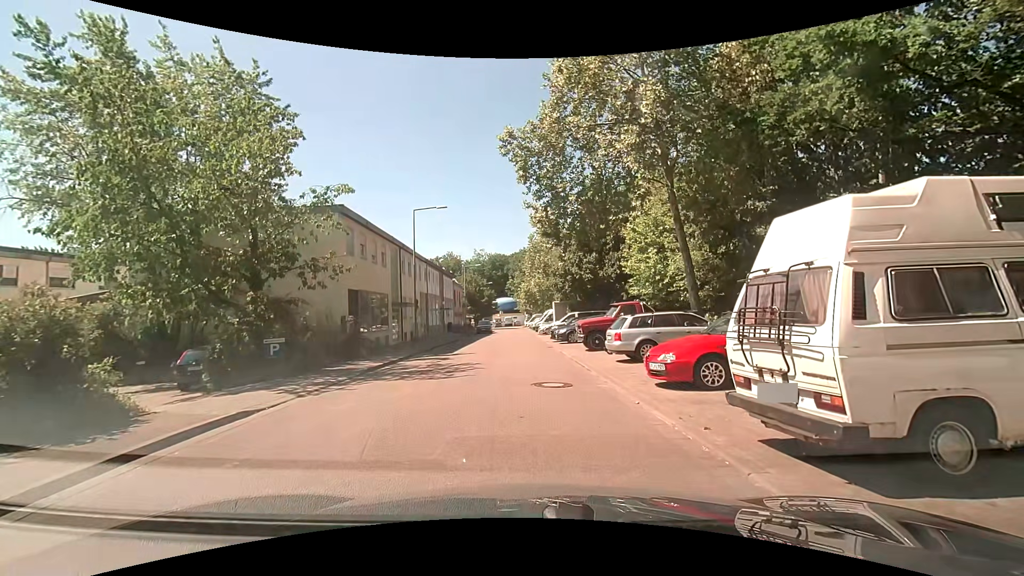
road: residential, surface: asphalt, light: Day
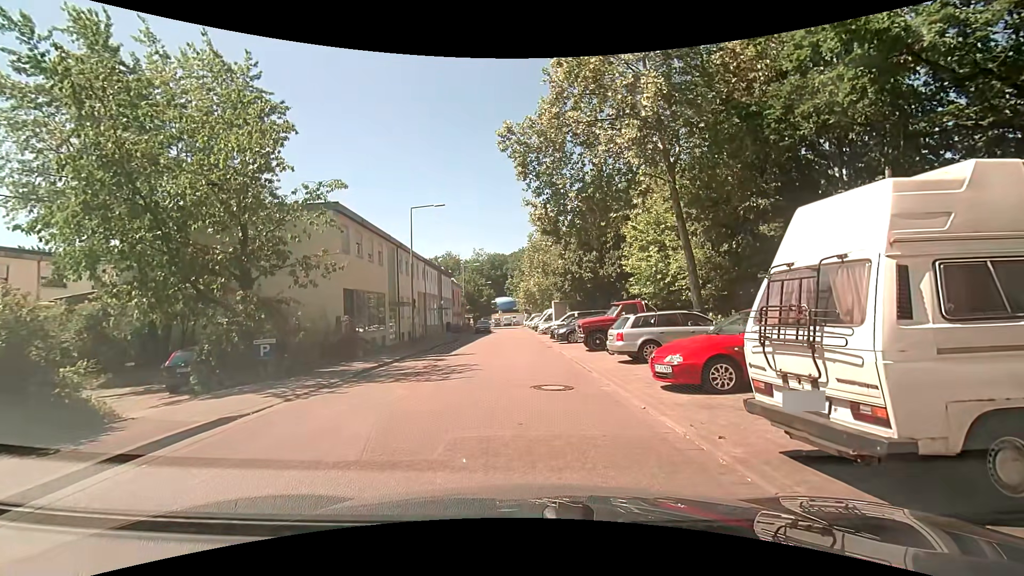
(0.0, +0.5) m; 0°
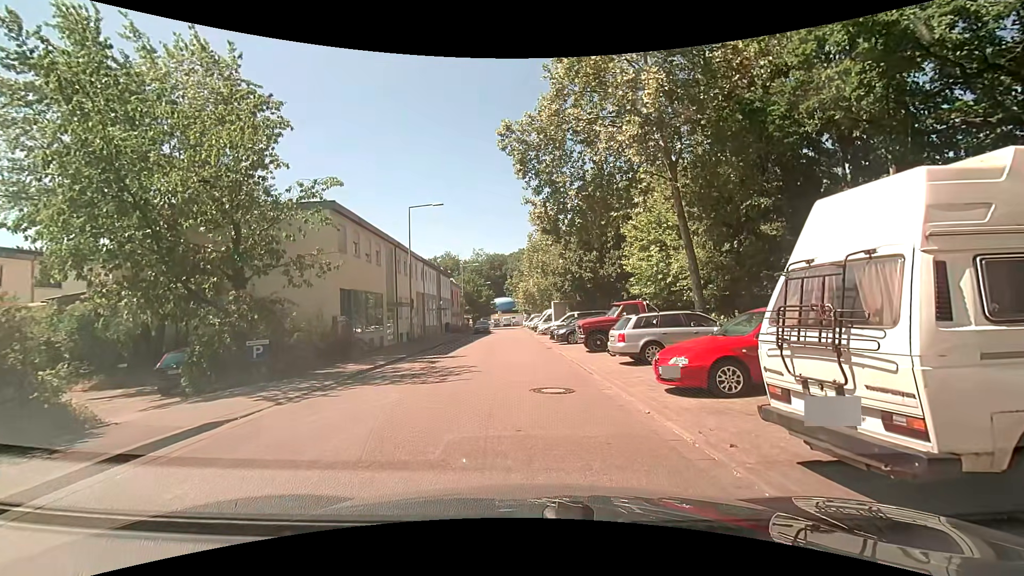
(0.0, +0.3) m; 0°
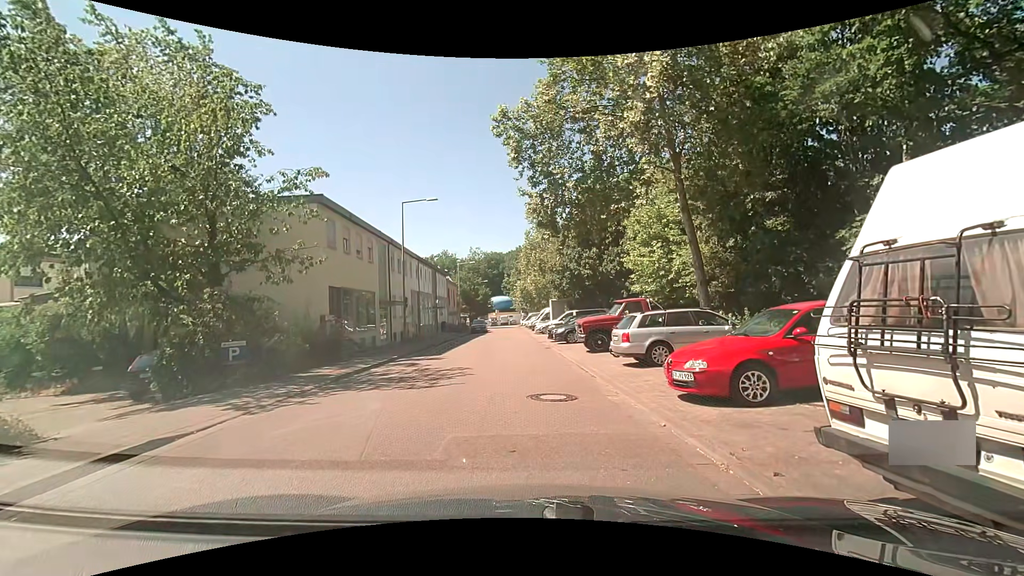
(0.0, +1.0) m; 0°
